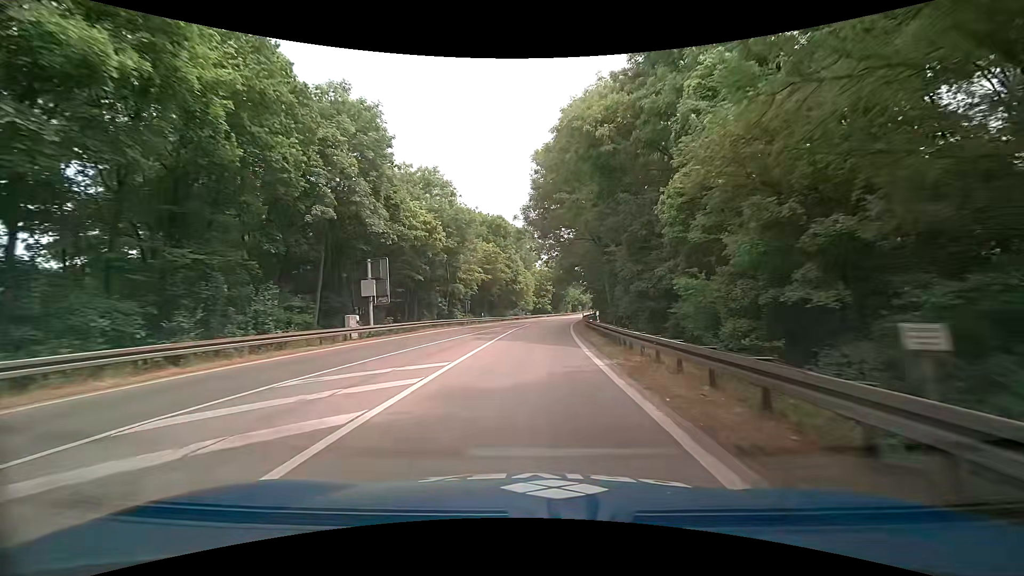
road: trunk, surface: asphalt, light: Day
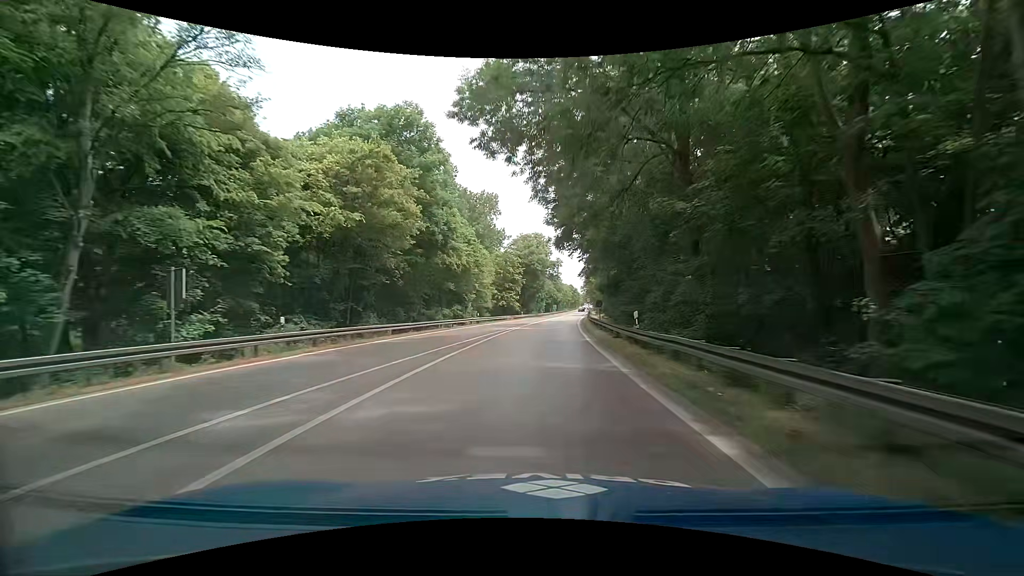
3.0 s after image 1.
(+1.3, +44.2) m; +3°
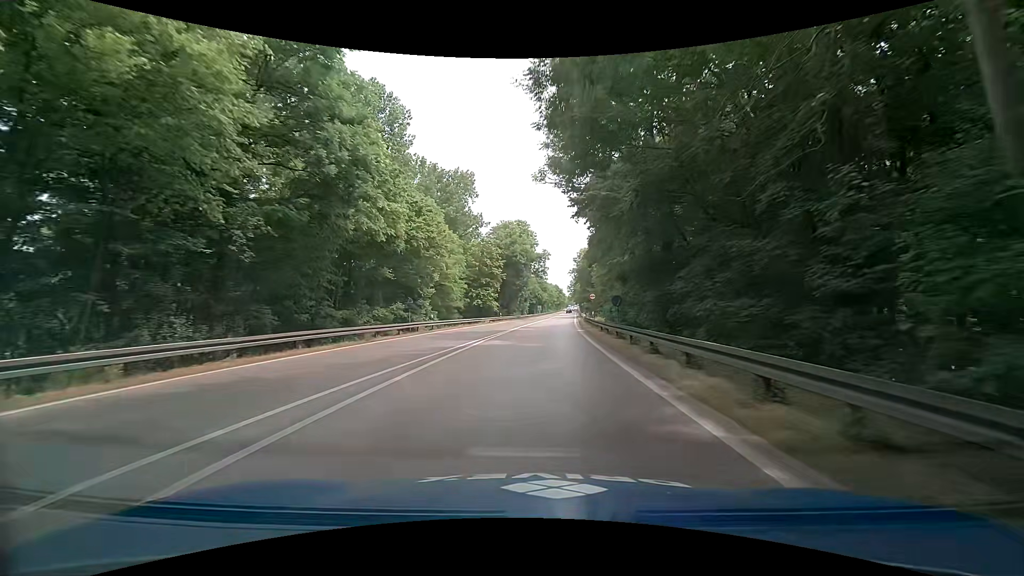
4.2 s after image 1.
(+0.4, +17.8) m; +2°
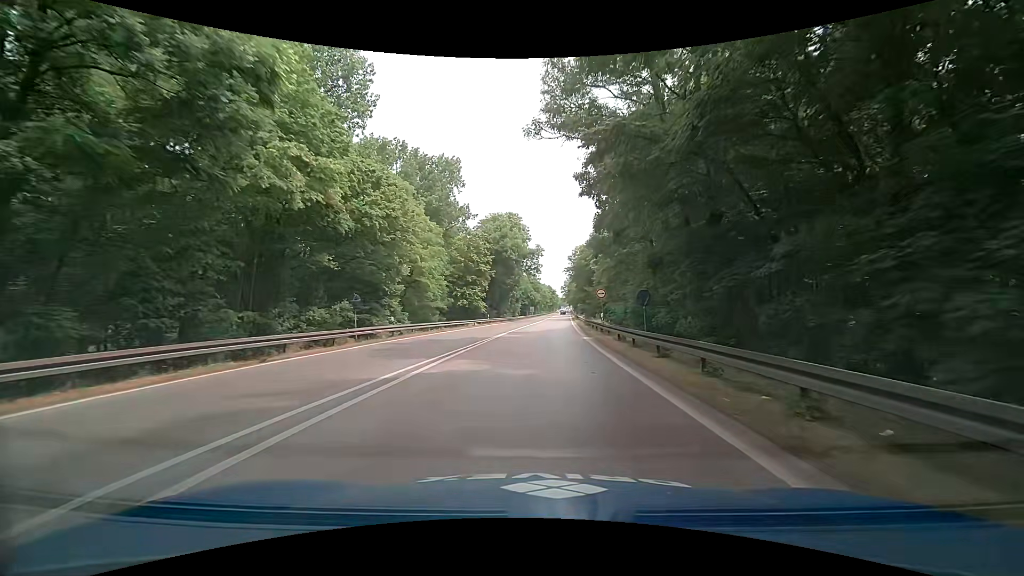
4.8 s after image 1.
(0.0, +8.9) m; +2°
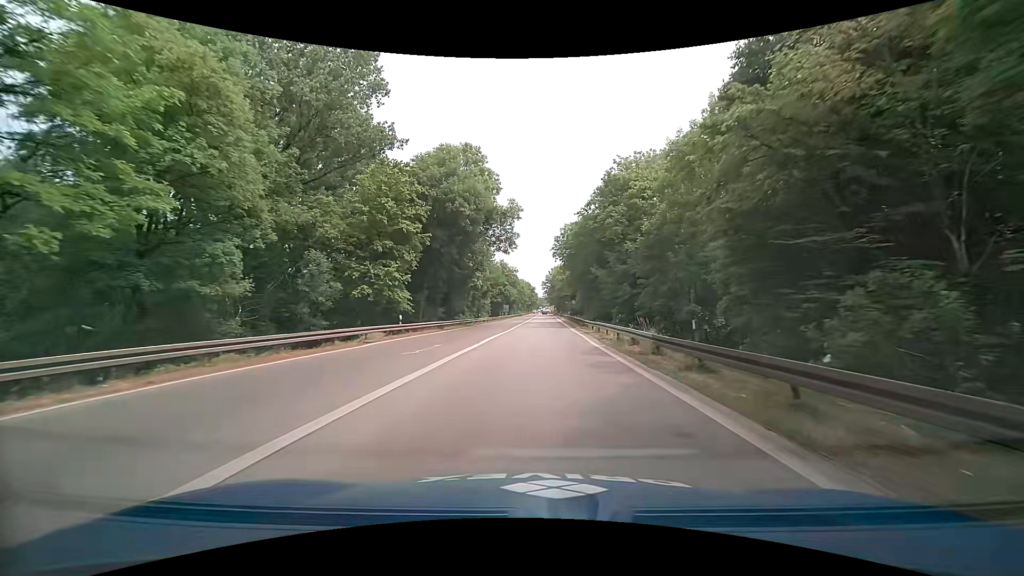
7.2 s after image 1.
(+0.5, +35.8) m; +2°
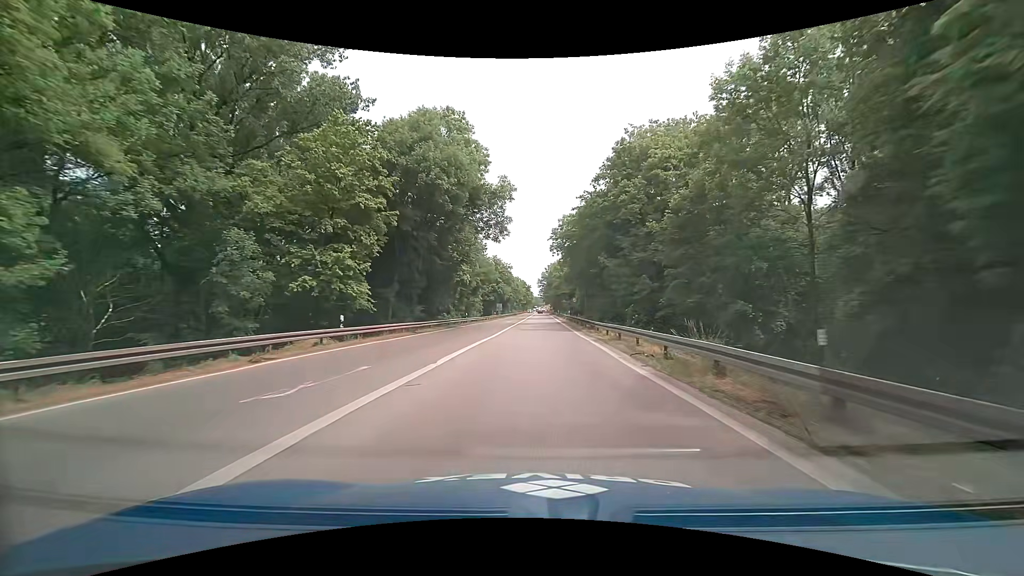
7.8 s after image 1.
(0.0, +9.0) m; 0°
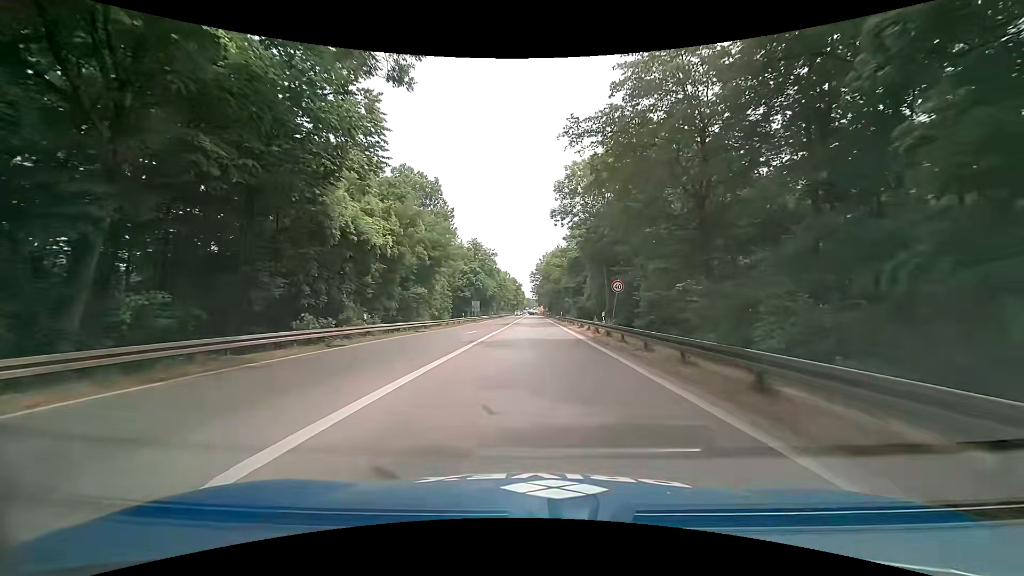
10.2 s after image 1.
(+0.4, +34.1) m; +2°
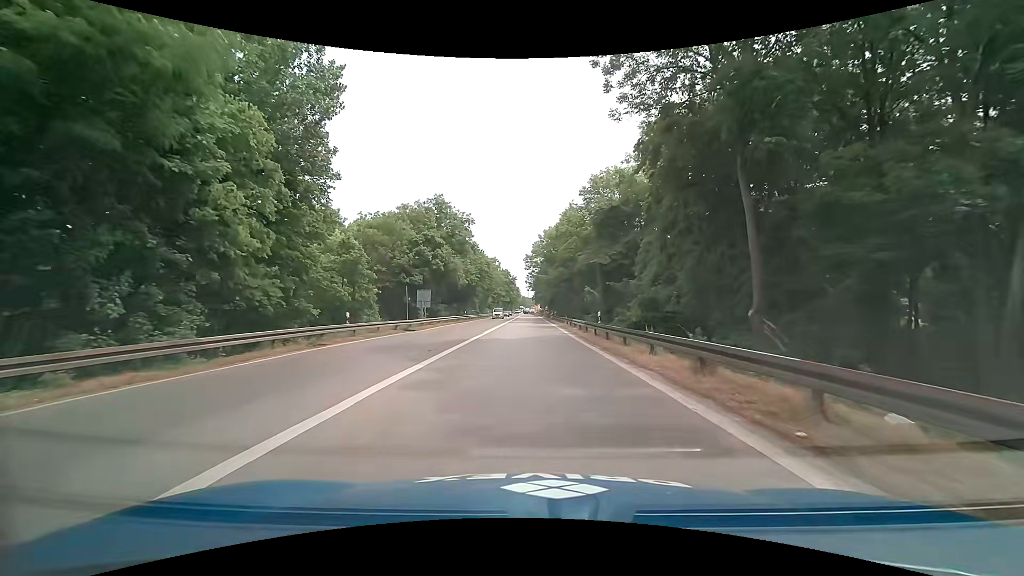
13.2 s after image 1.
(-0.6, +38.0) m; -1°
(0, +10) (0, +20) (0, +30) (0, +40) (0, +50) (-1, +60) (-1, +70) (-1, +80) (-1, +90) (-1, +100) m
